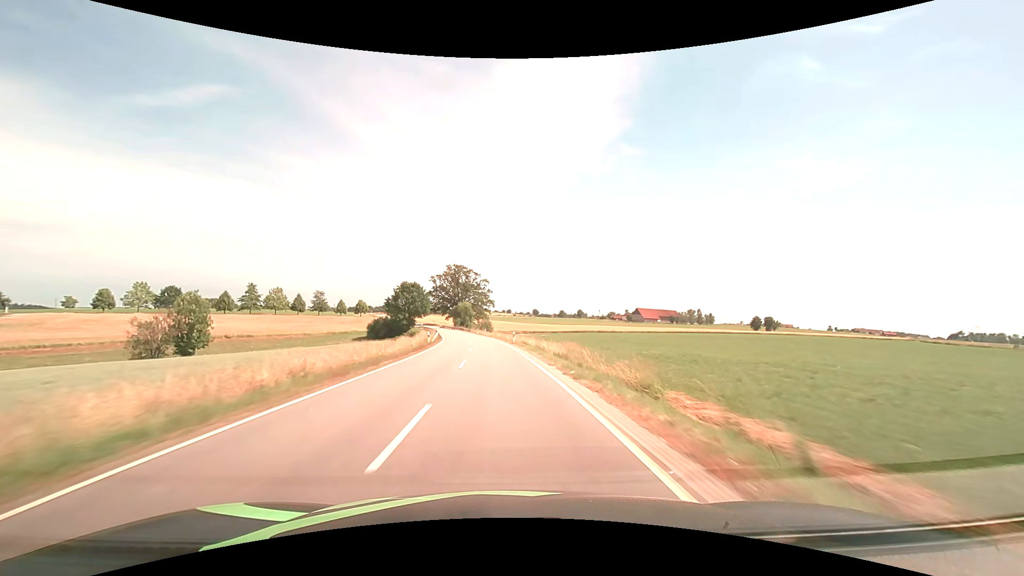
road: tertiary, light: Day
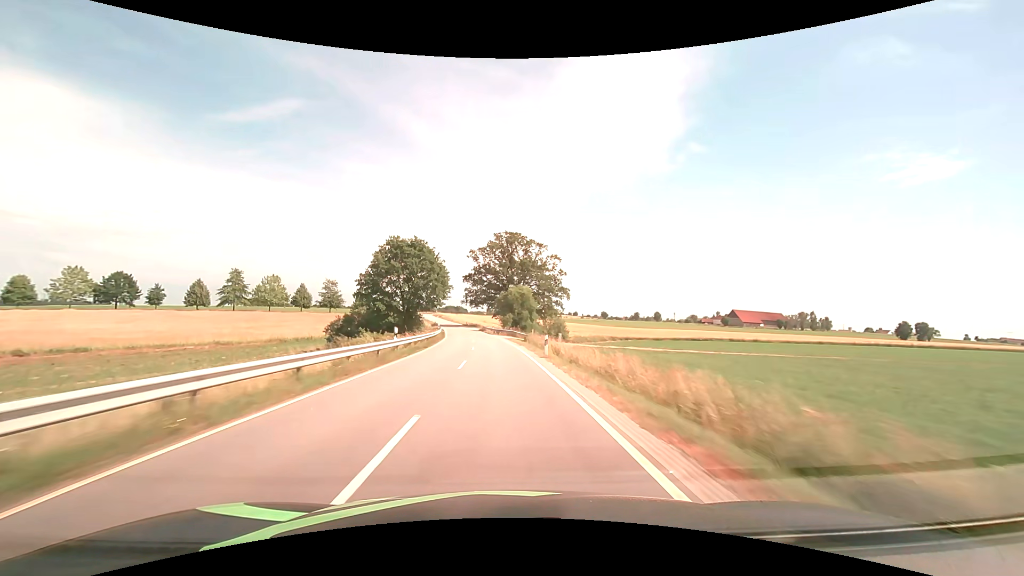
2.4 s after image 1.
(-4.1, +62.0) m; -8°
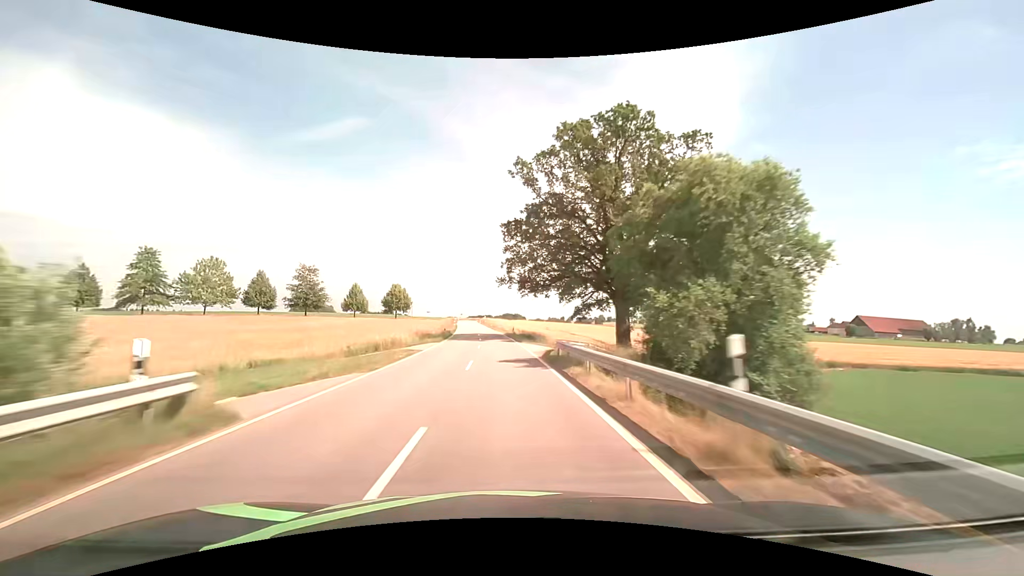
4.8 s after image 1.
(-3.6, +61.8) m; -7°
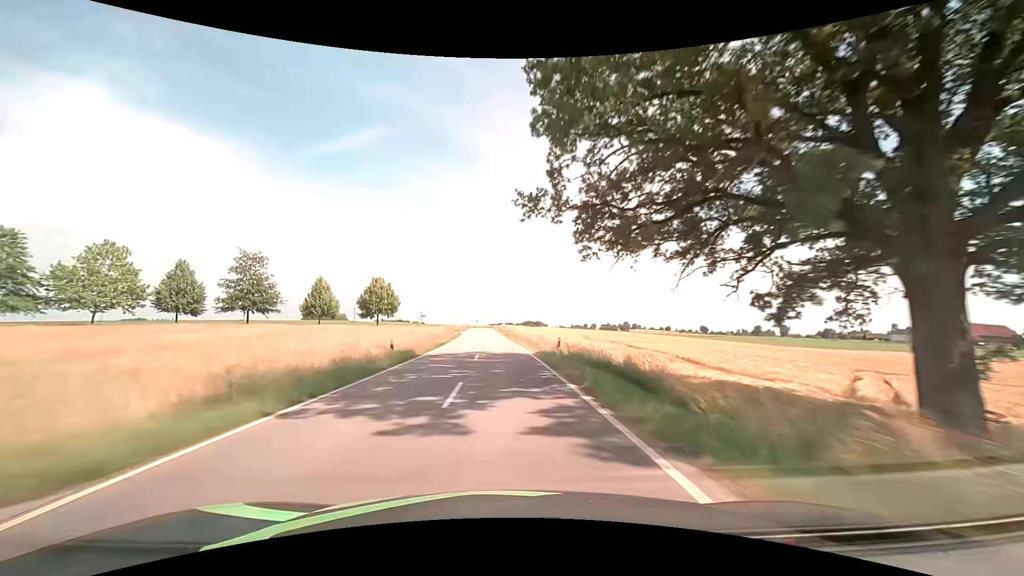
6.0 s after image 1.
(-0.6, +30.8) m; -2°
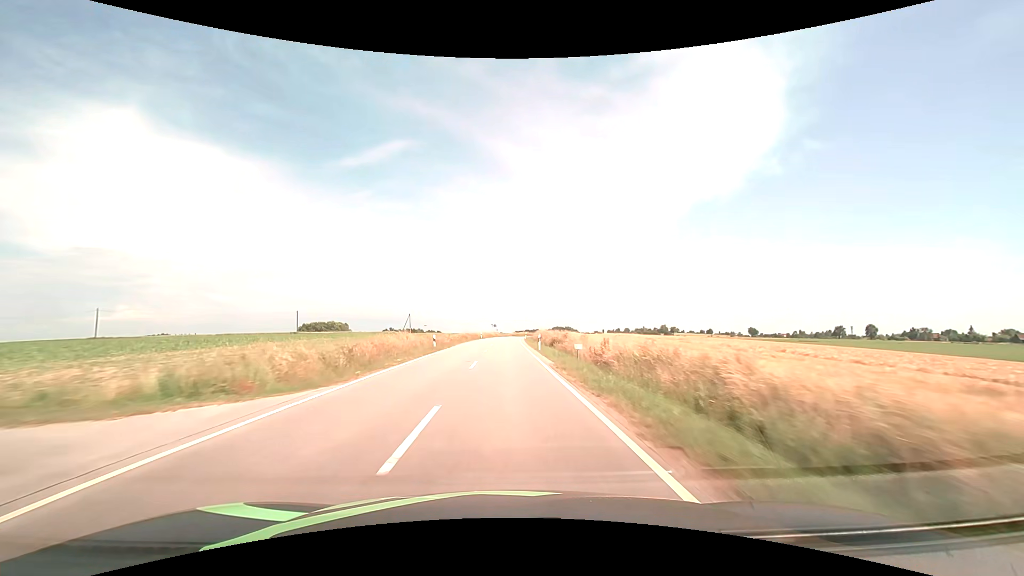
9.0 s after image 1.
(-2.6, +76.8) m; -3°
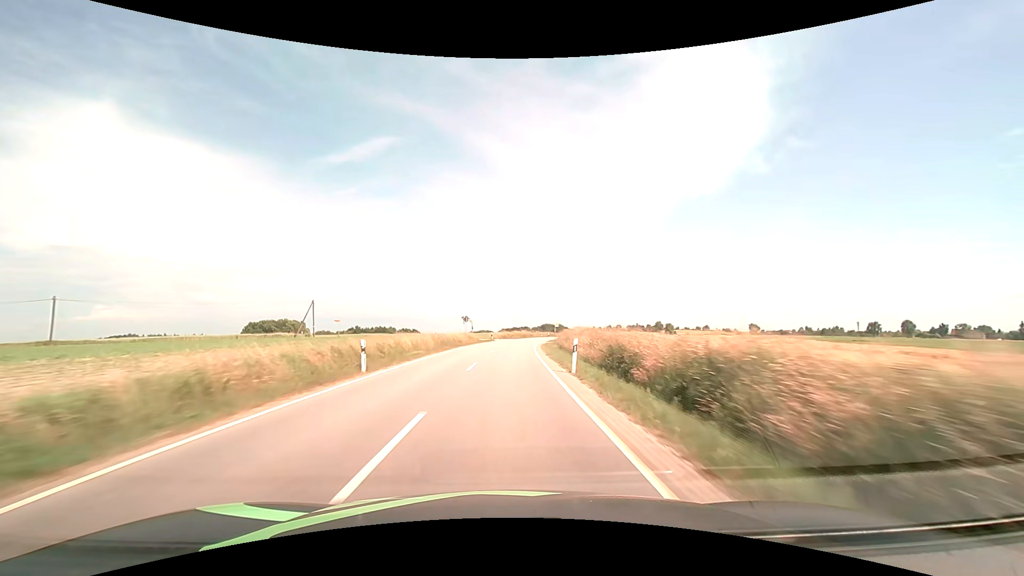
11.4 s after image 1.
(+0.2, +61.6) m; +1°
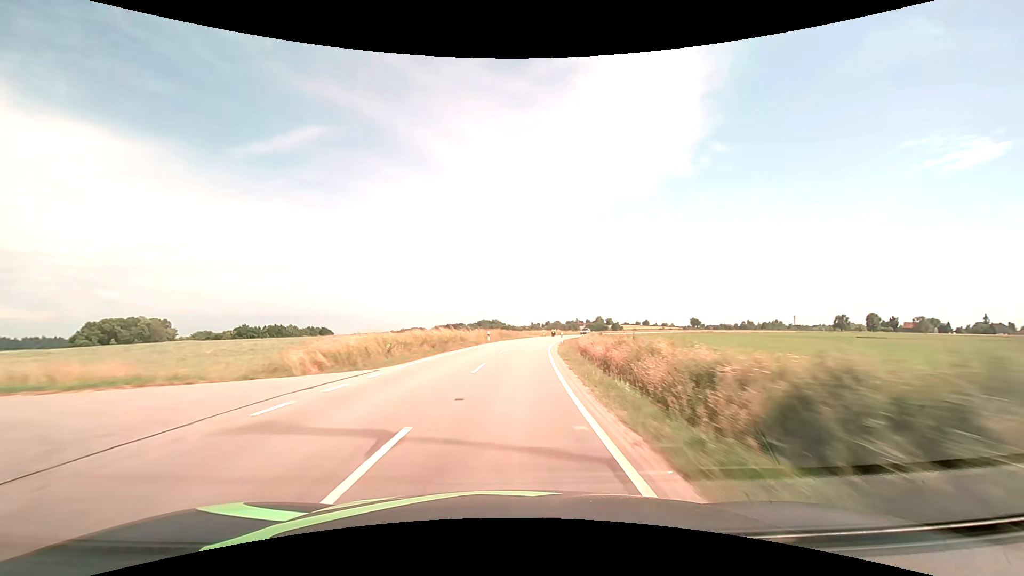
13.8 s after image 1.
(+3.1, +61.8) m; +7°
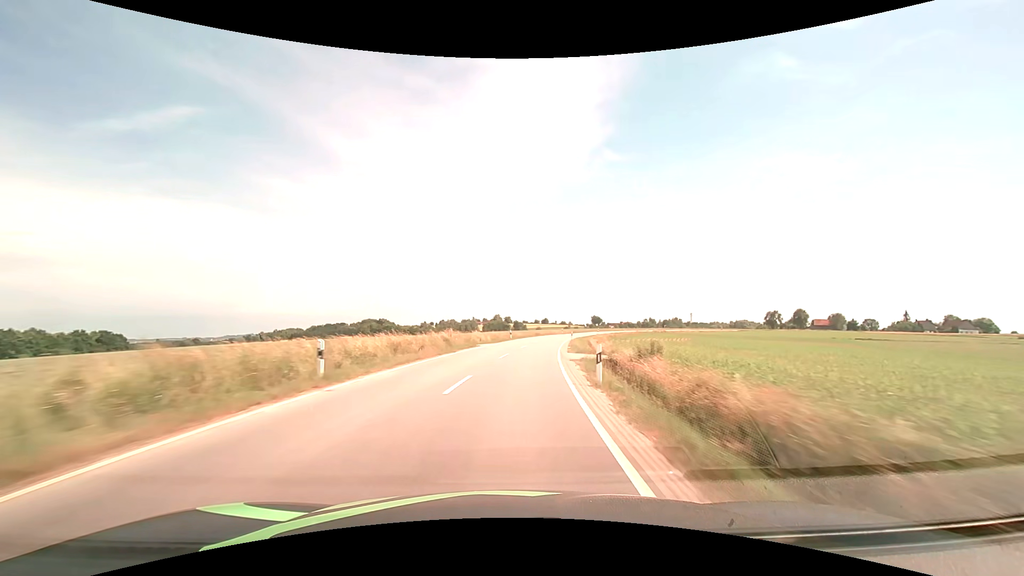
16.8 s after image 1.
(+8.5, +77.0) m; +12°
(0, +10) (+1, +20) (+2, +30) (+3, +40) (+4, +50) (+6, +60) (+8, +69) (+10, +79) (+13, +89) (+16, +98) m
